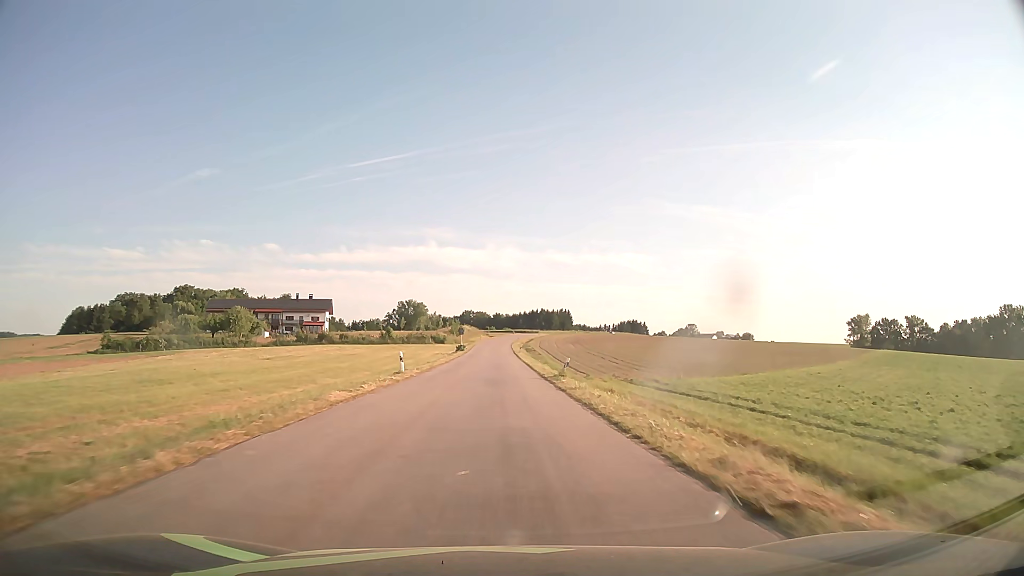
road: tertiary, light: Day
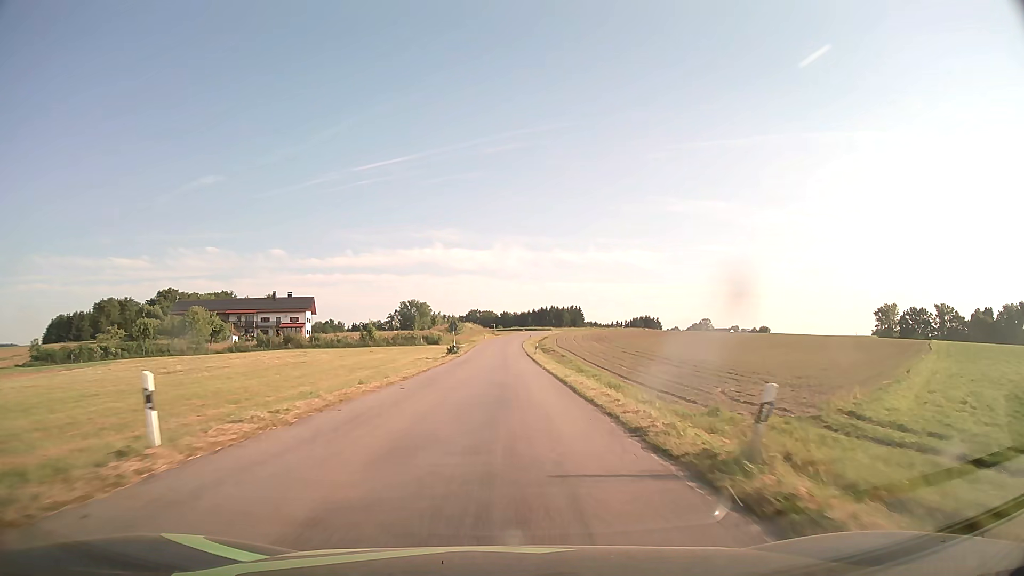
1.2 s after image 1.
(-0.1, +22.6) m; -1°
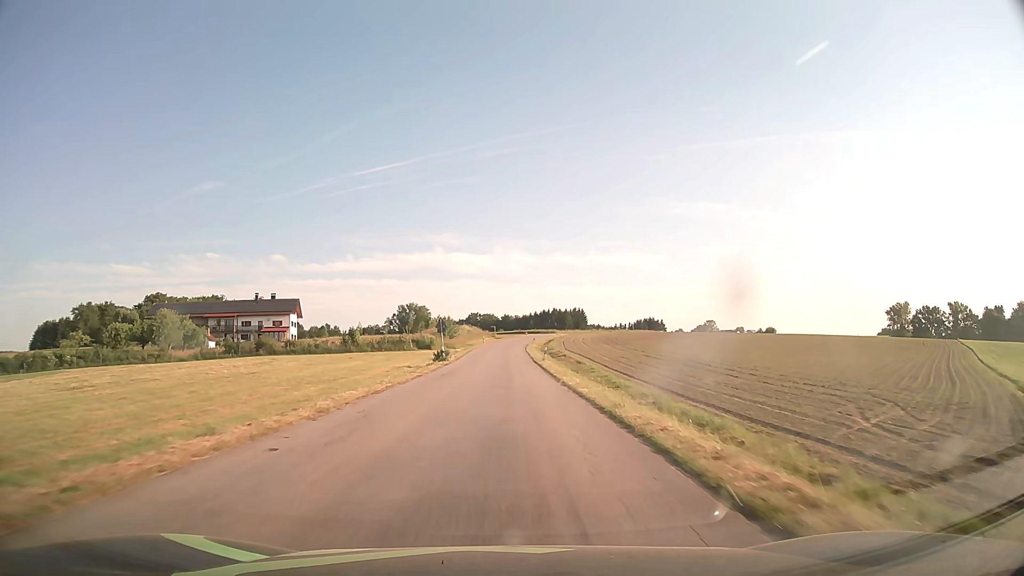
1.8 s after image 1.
(0.0, +11.6) m; 0°
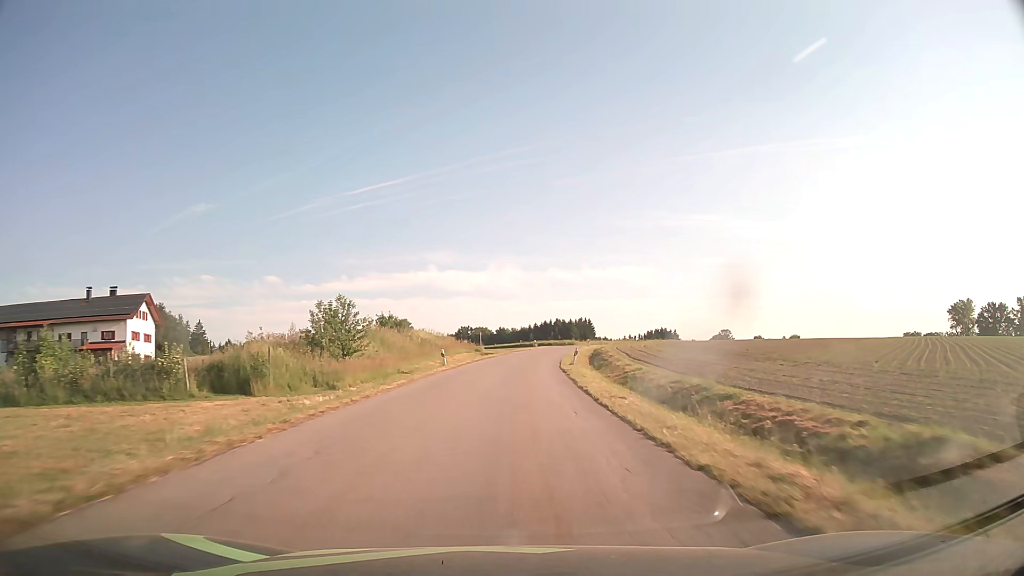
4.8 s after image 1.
(-0.2, +59.8) m; 0°
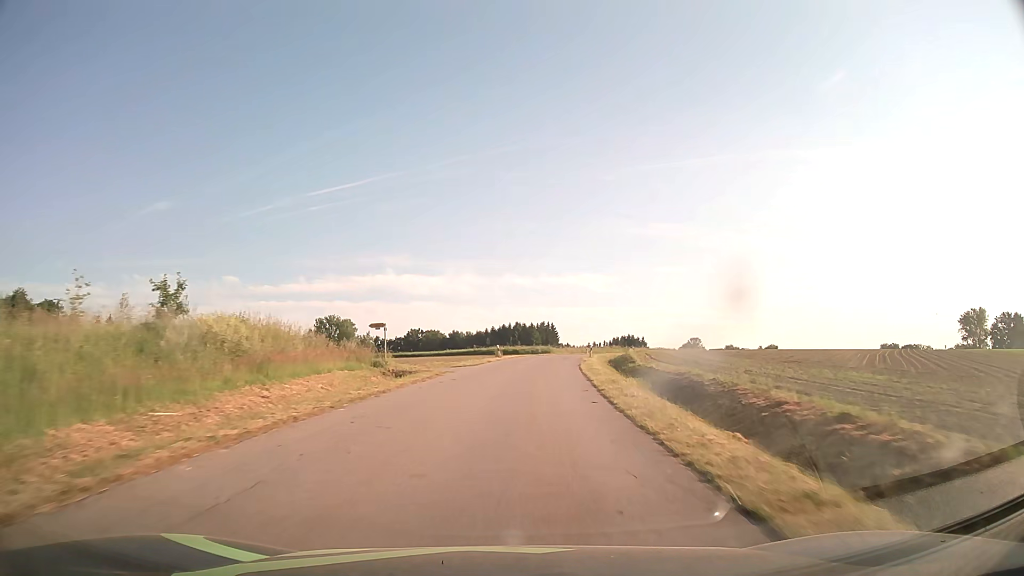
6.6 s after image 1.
(+1.0, +36.7) m; +4°
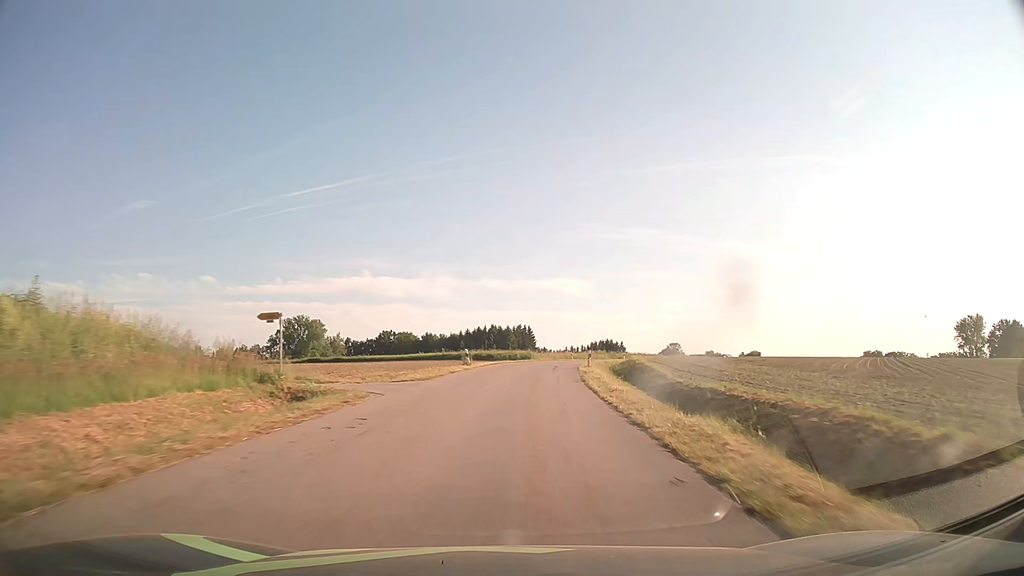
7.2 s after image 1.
(+0.2, +11.9) m; +2°
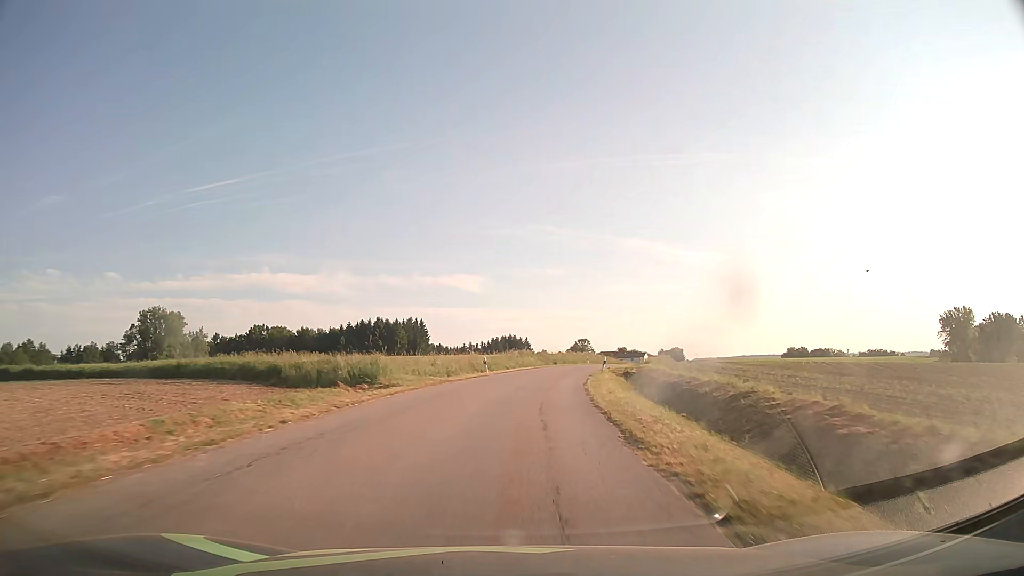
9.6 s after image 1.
(+3.4, +46.1) m; +9°
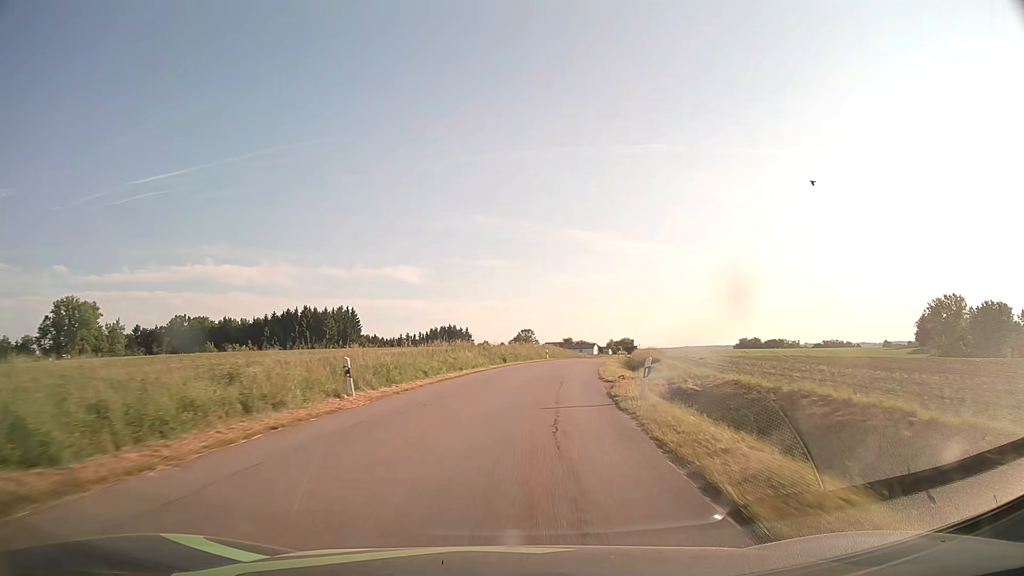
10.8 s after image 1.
(+1.0, +23.0) m; +5°
(0, +10) (+1, +20) (+2, +30) (+4, +40) (+5, +50) (+7, +59) (+9, +69) (+11, +79) (+13, +89) (+14, +99) m
